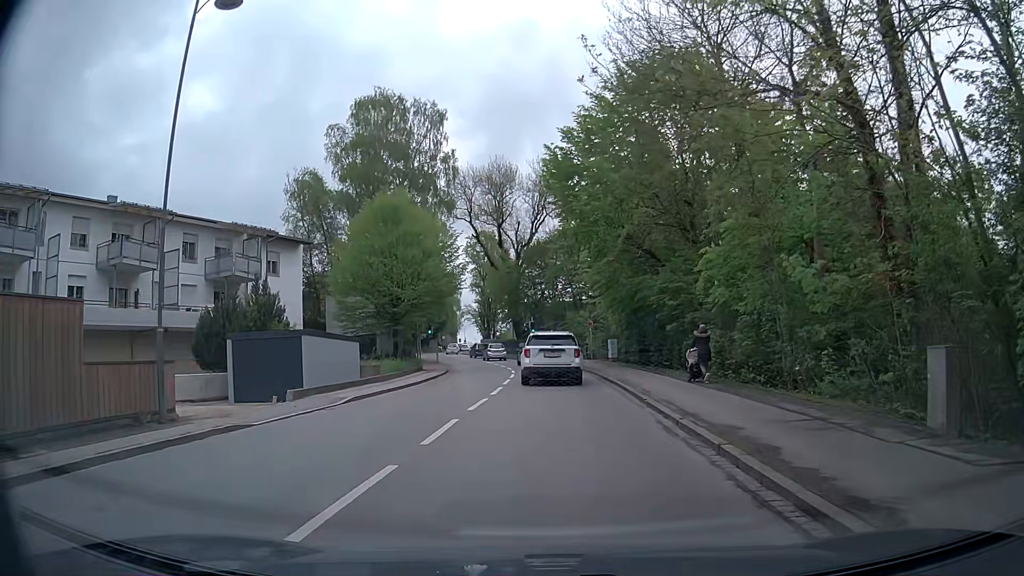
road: secondary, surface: asphalt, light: Day
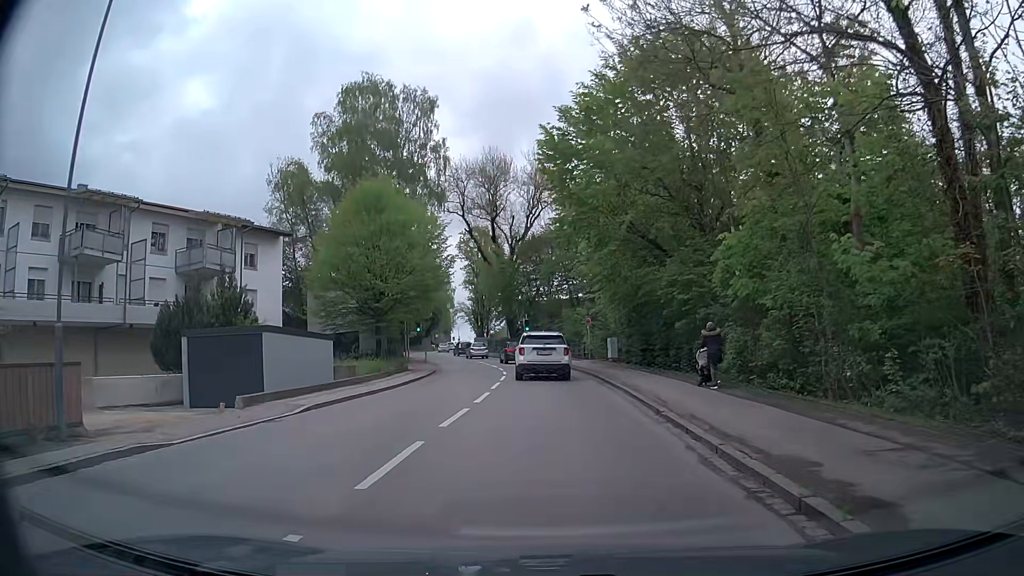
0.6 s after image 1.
(0.0, +3.0) m; +1°
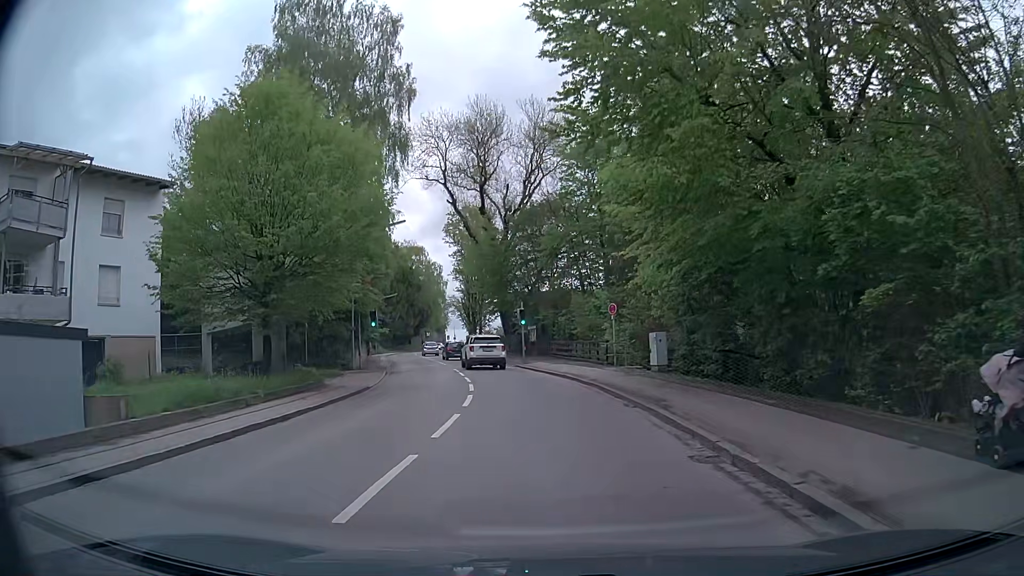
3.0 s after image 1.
(+0.1, +15.2) m; -1°
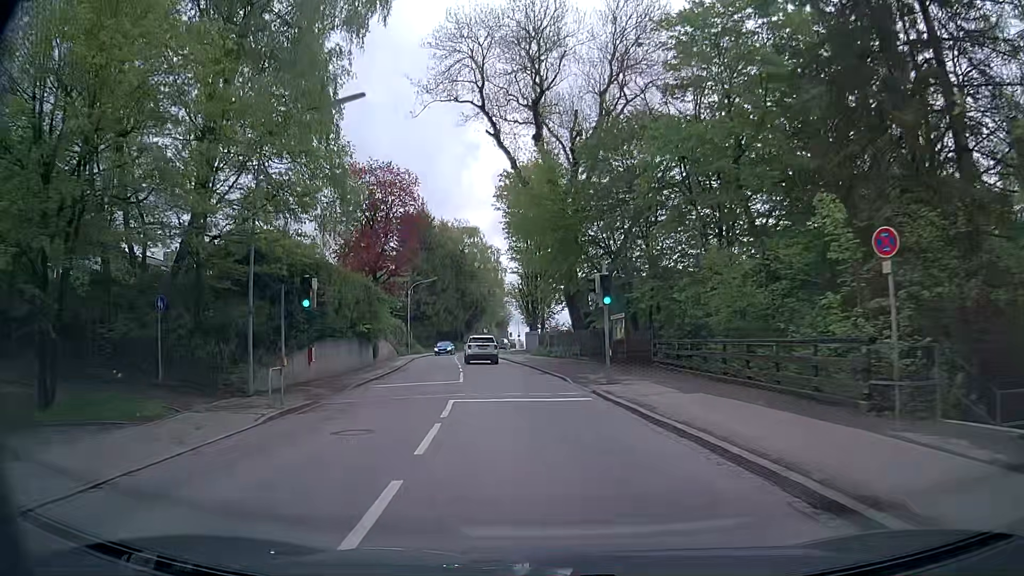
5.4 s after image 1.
(-0.5, +20.4) m; -5°
(0, +10) (-1, +20) (-2, +30) (-4, +40) (-5, +50) (-6, +60) (-8, +70) (-8, +80) (-8, +90) (-7, +99) m
